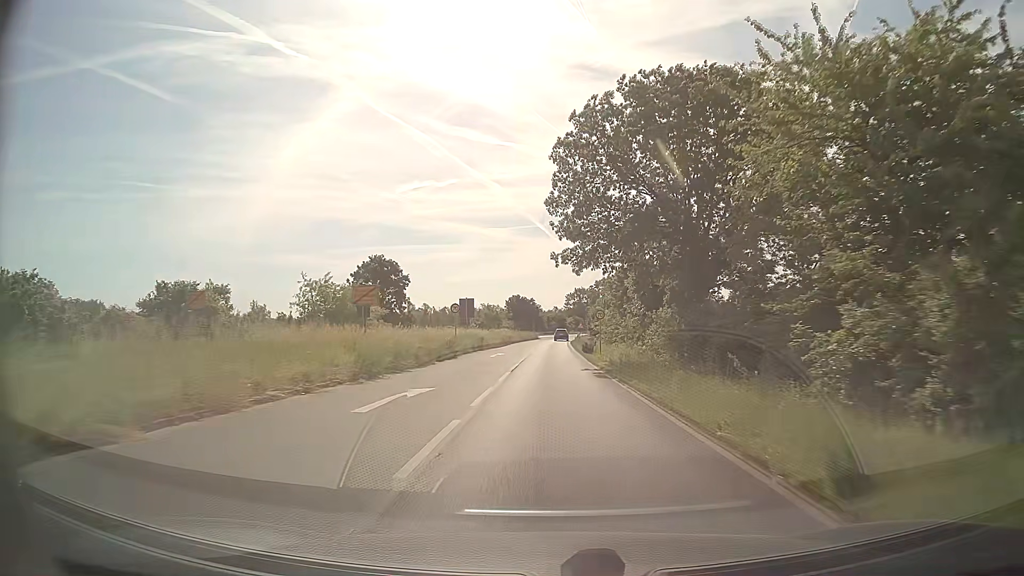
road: primary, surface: asphalt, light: Day
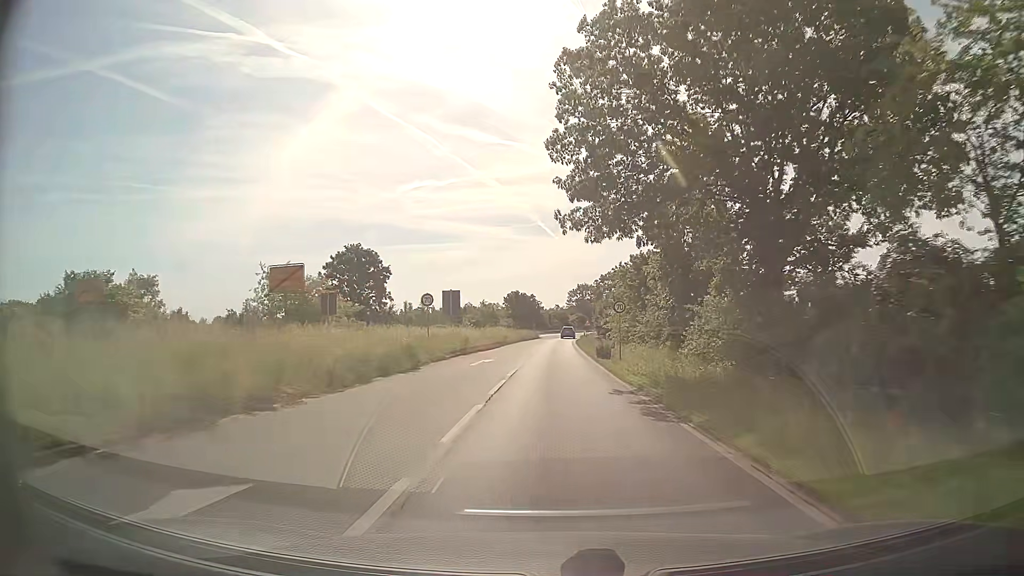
(0.0, +10.2) m; 0°
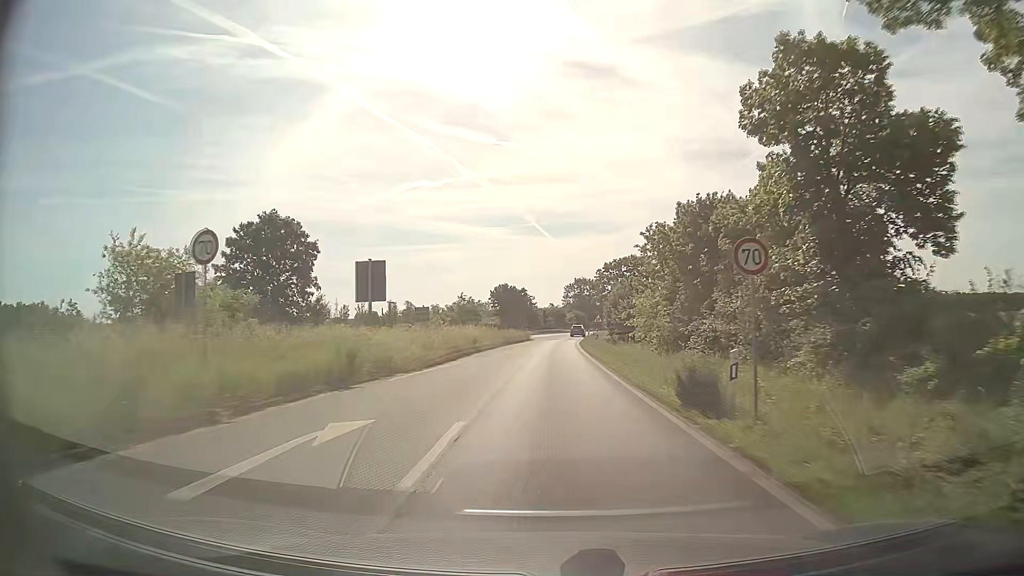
(+0.1, +20.6) m; +1°
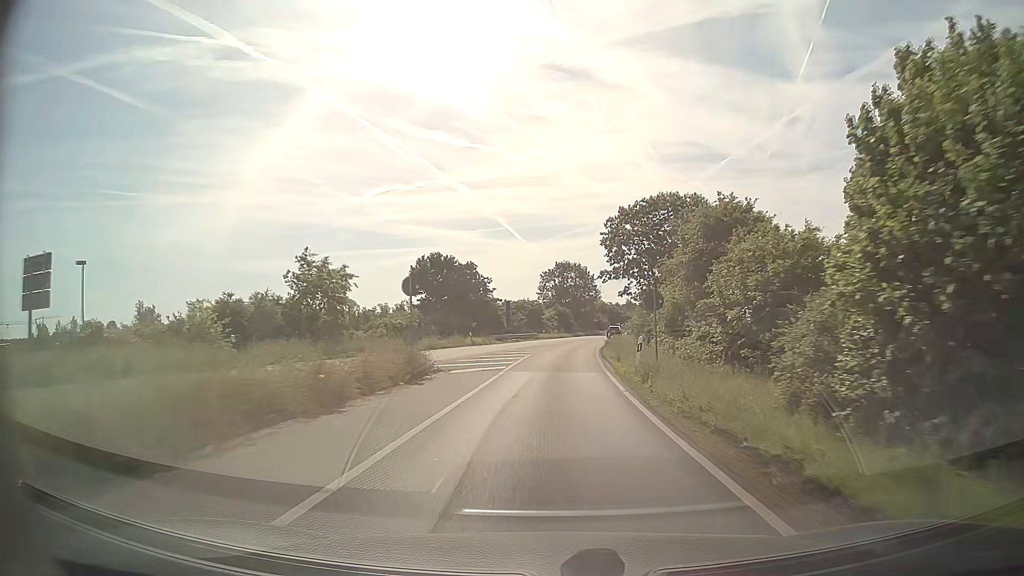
(+0.6, +50.4) m; +2°
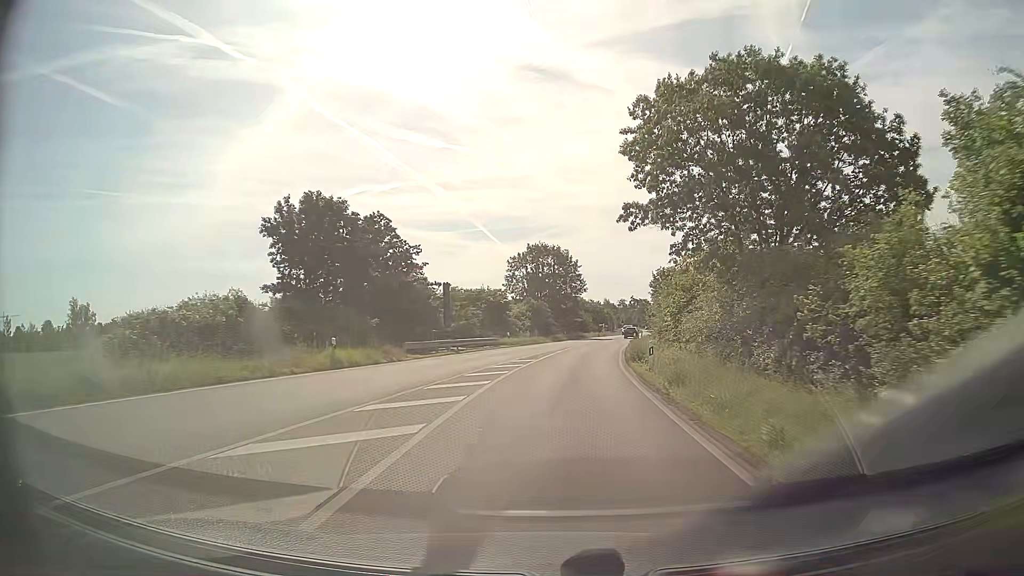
(+0.5, +29.2) m; +2°
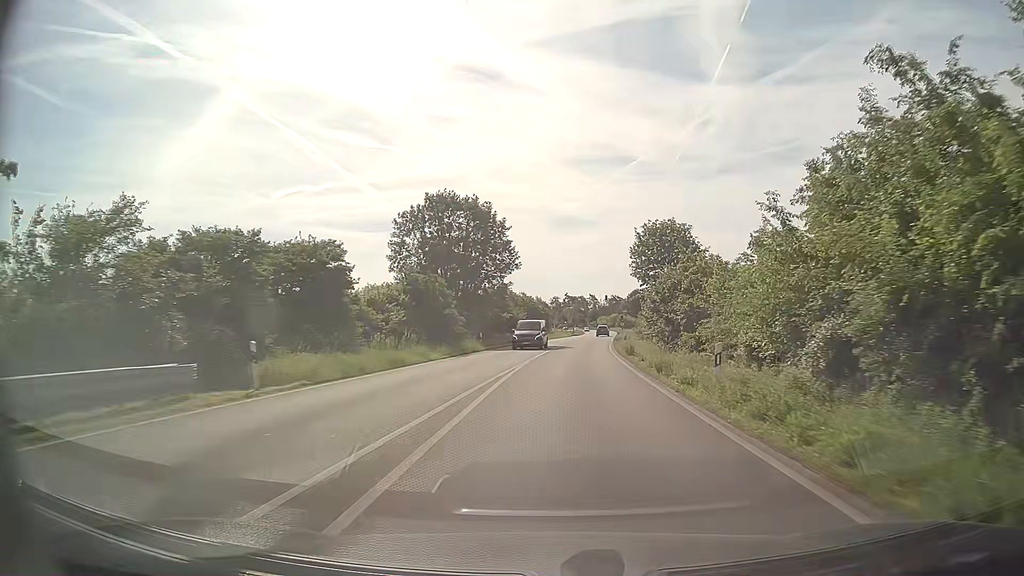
(+1.7, +37.7) m; +6°
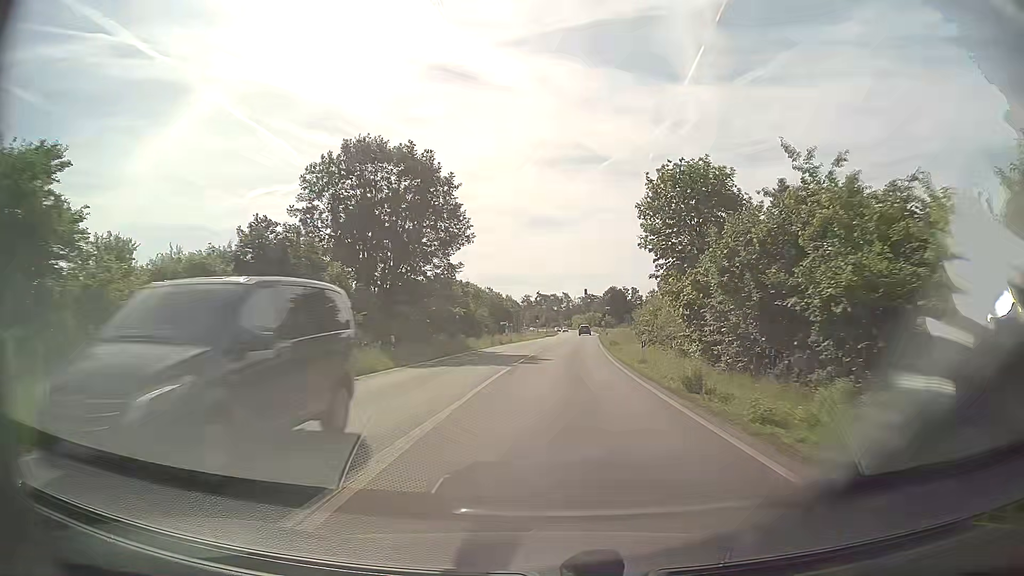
(+0.5, +18.4) m; +2°
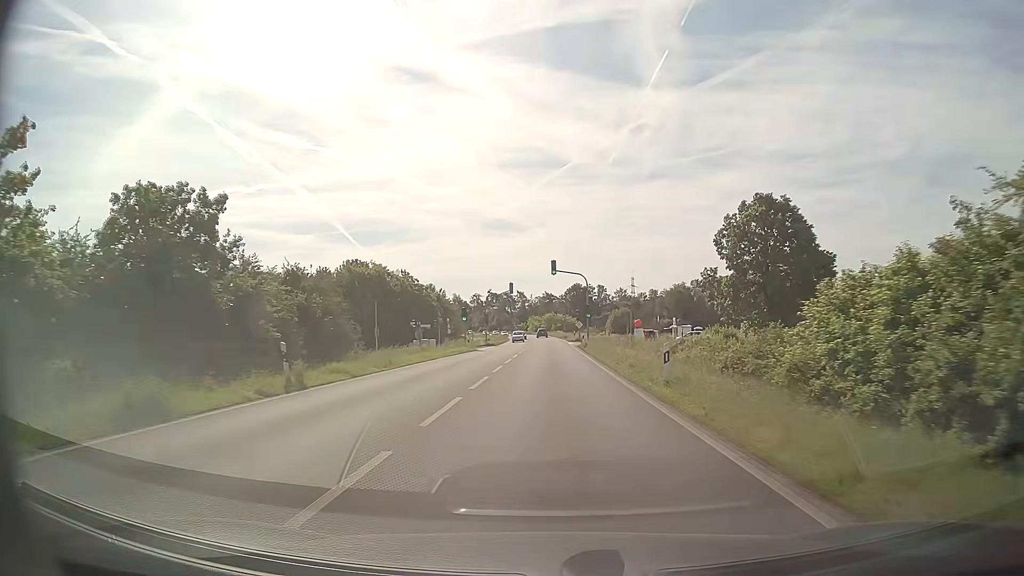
(+1.8, +45.7) m; +4°
(0, +10) (0, +20) (0, +30) (0, +40) (0, +50) (0, +60) (+1, +70) (0, +80) (0, +90) (0, +100) m
